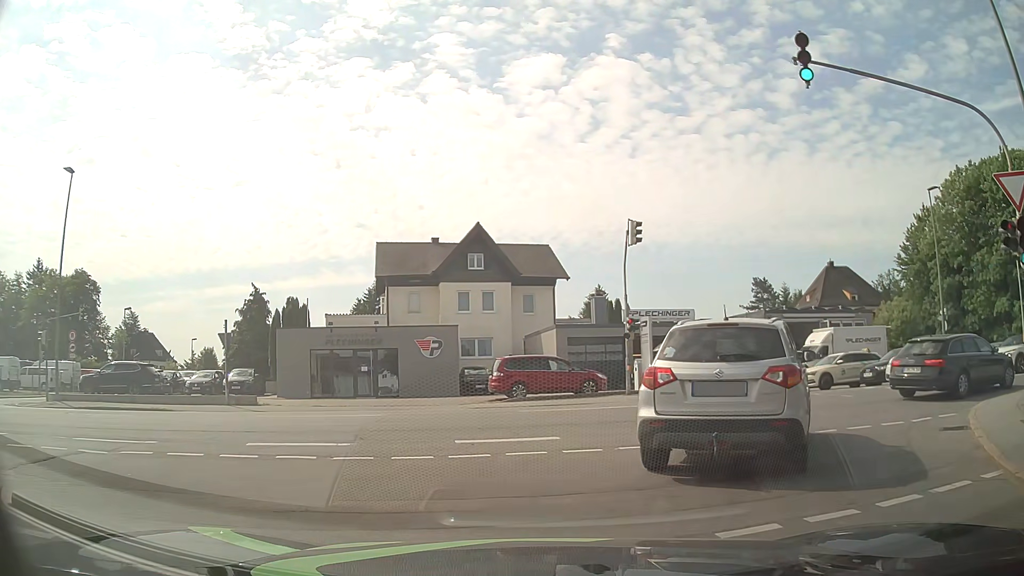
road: residential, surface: asphalt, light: Day
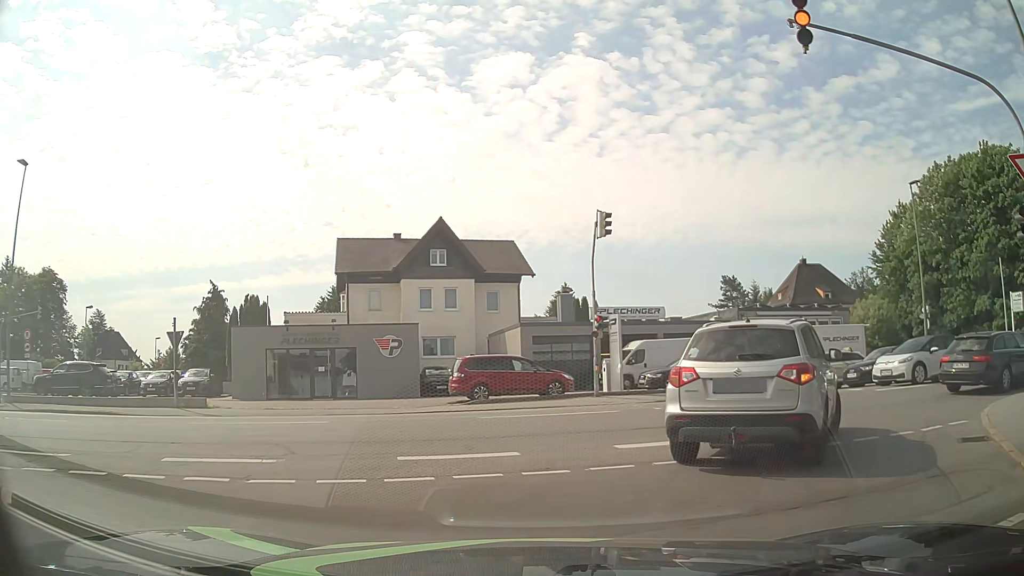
(+0.1, +1.5) m; +3°
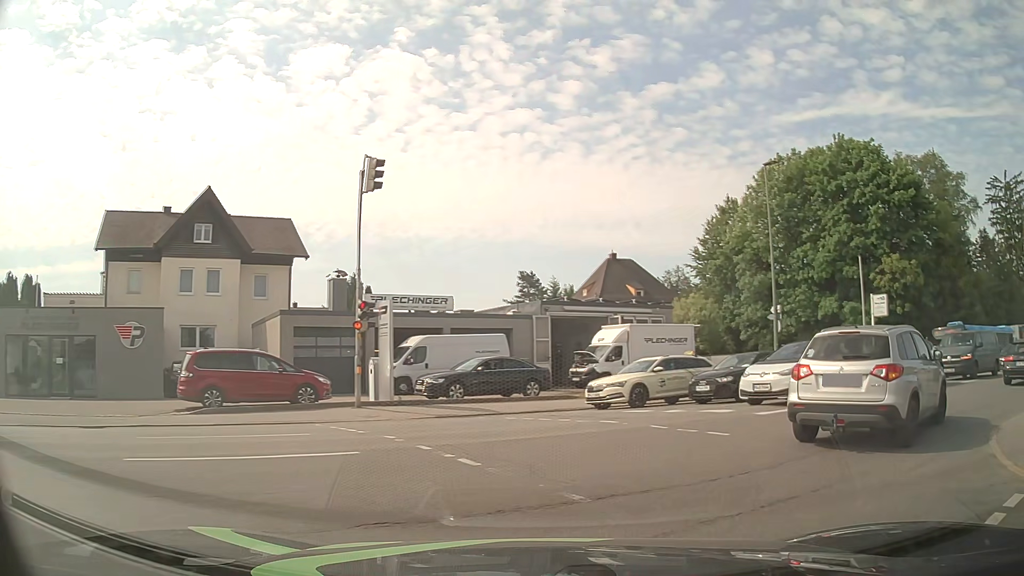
(+1.0, +6.2) m; +18°
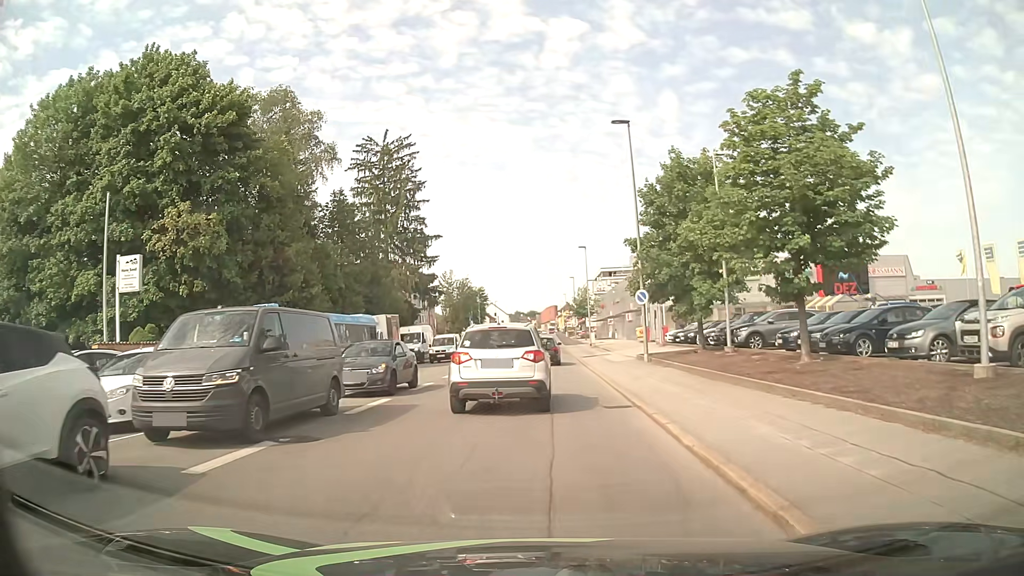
(+10.5, +14.1) m; +57°
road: tertiary
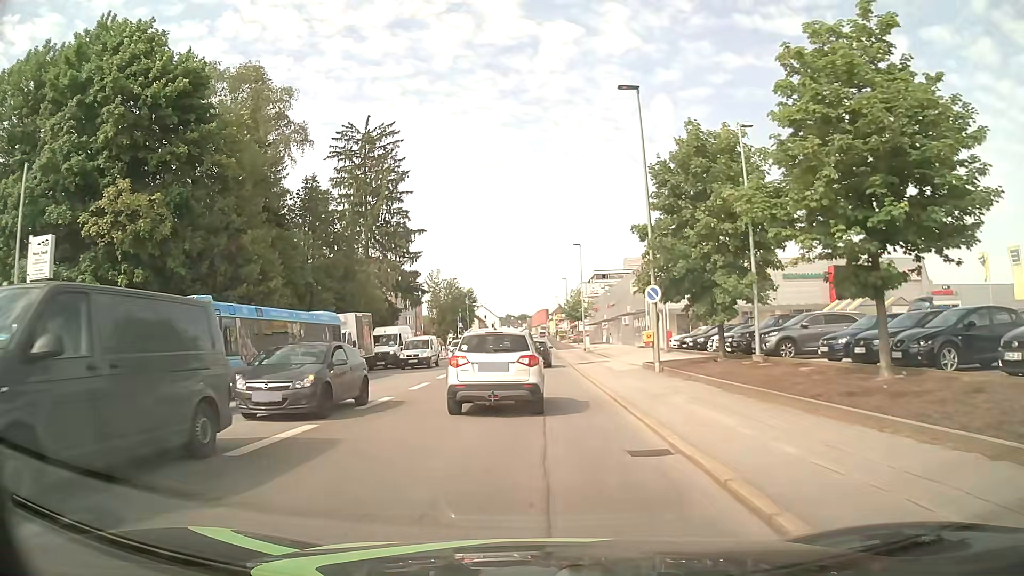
(0.0, +4.8) m; +1°
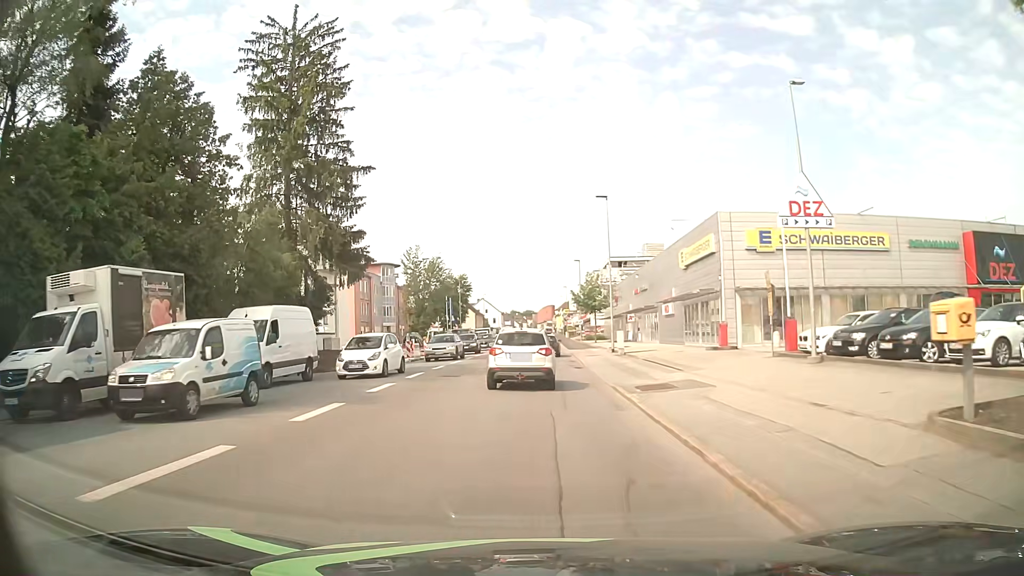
(0.0, +21.2) m; -1°
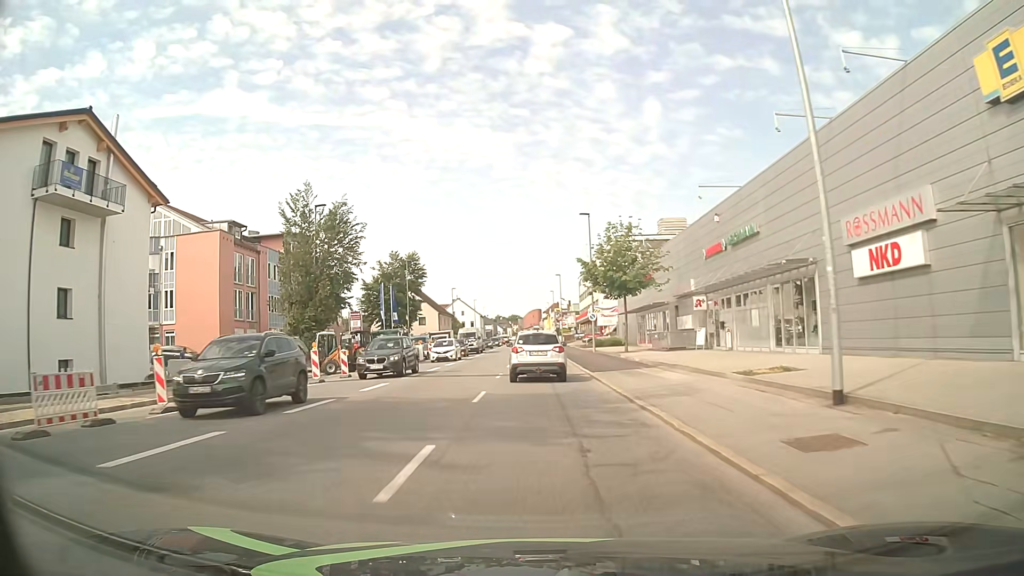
(+0.4, +34.7) m; +1°
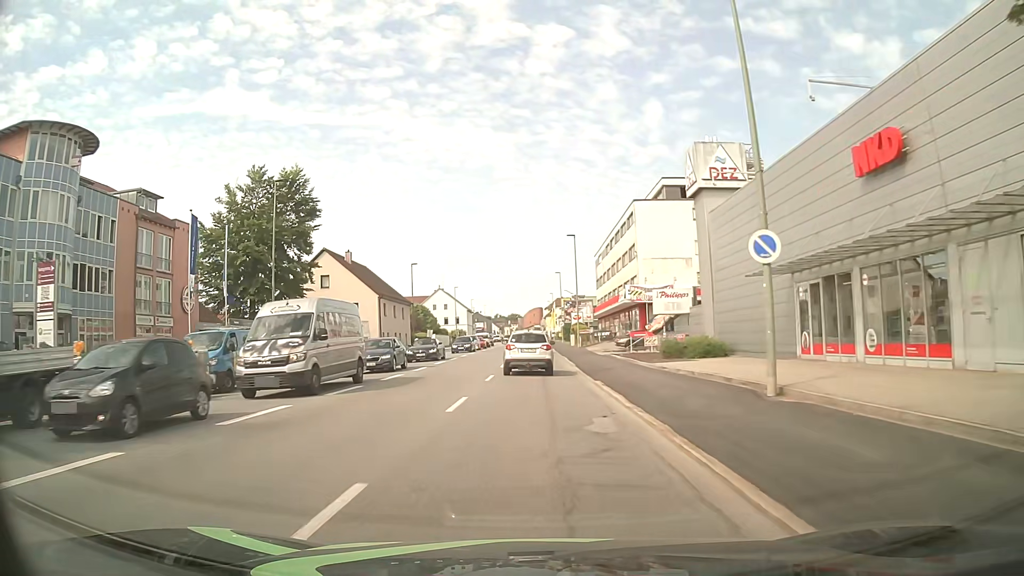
(+0.2, +38.5) m; 0°
(0, +10) (0, +20) (0, +30) (0, +40) (0, +50) (0, +60) (0, +70) (0, +80) (0, +90) (0, +100) m
